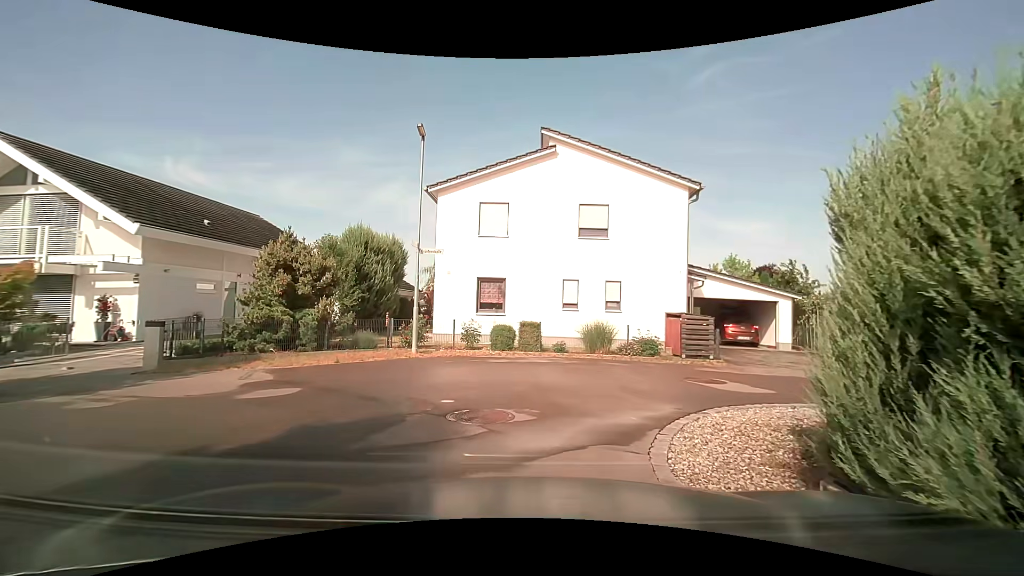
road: residential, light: Day
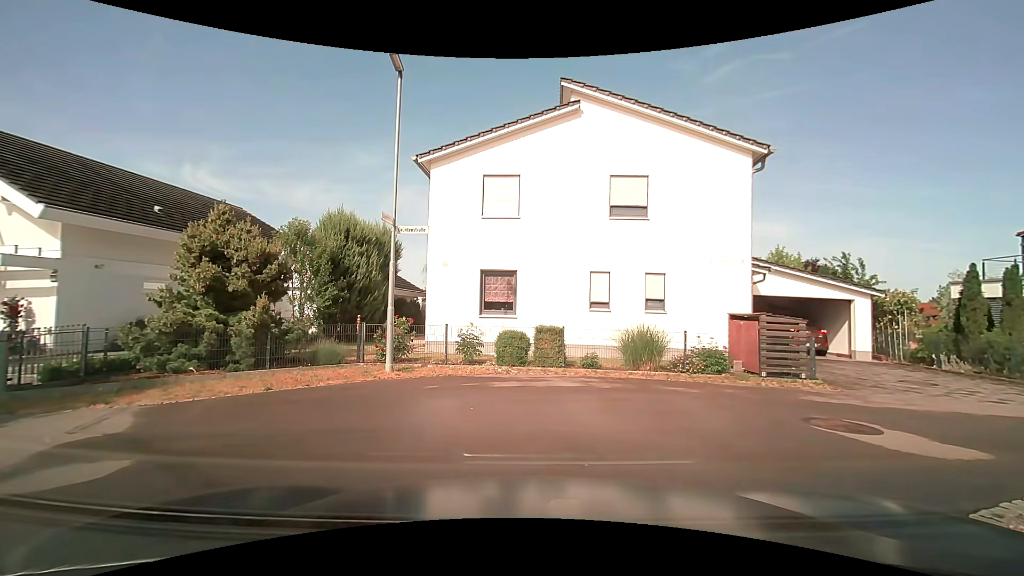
(0.0, +3.8) m; -1°
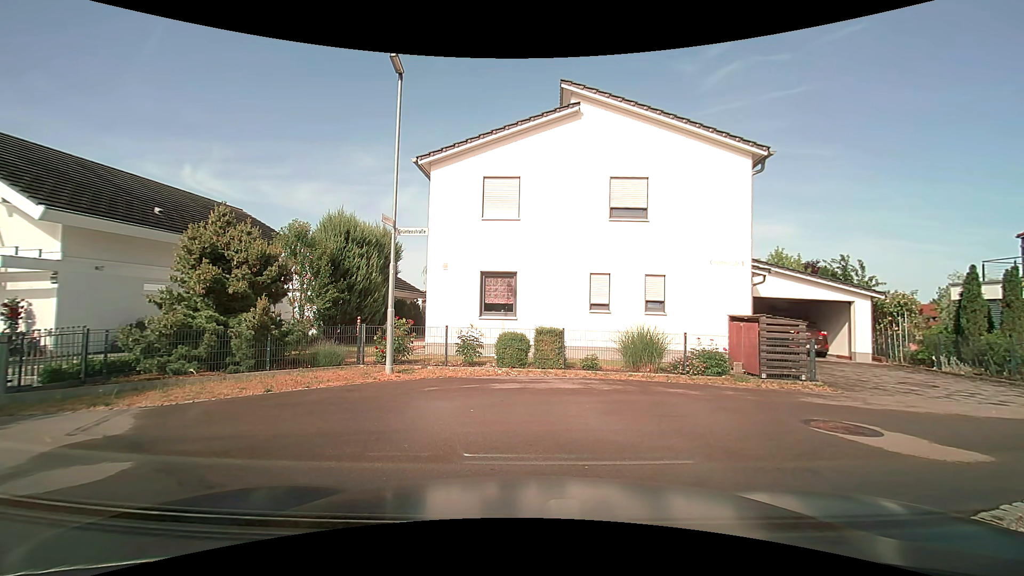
(0.0, +0.1) m; 0°
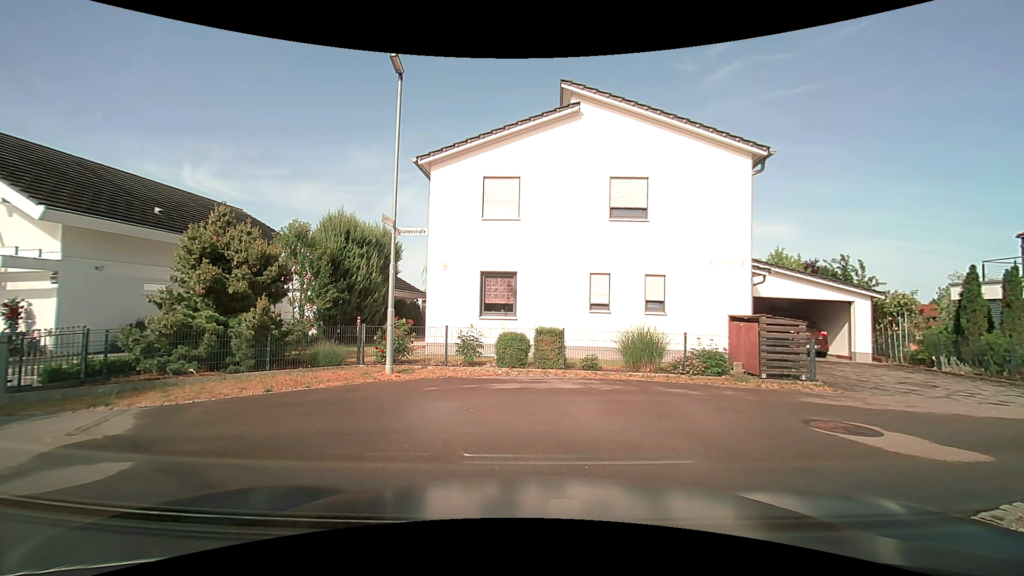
(0.0, 0.0) m; 0°
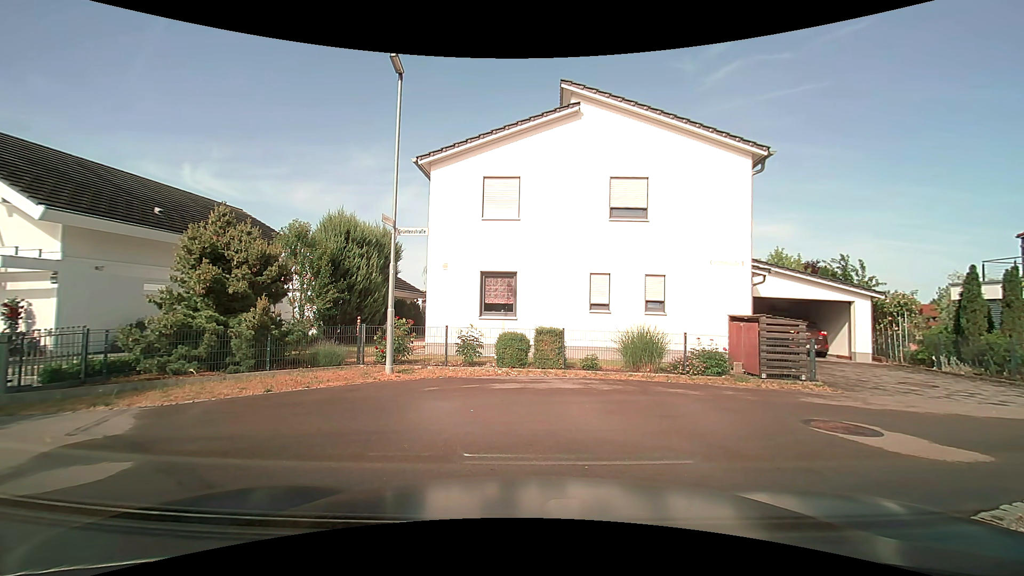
(0.0, 0.0) m; 0°
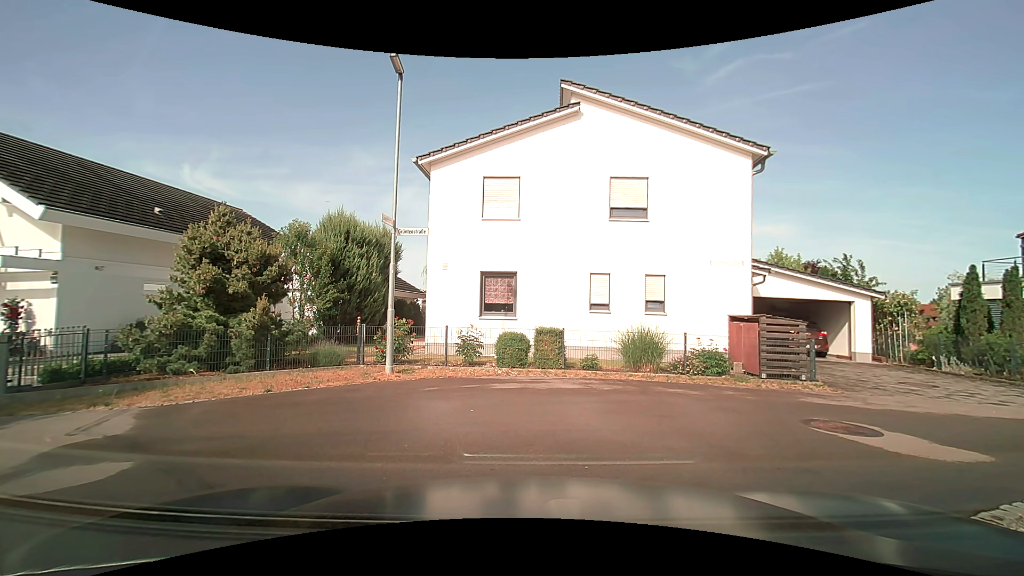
(0.0, 0.0) m; 0°
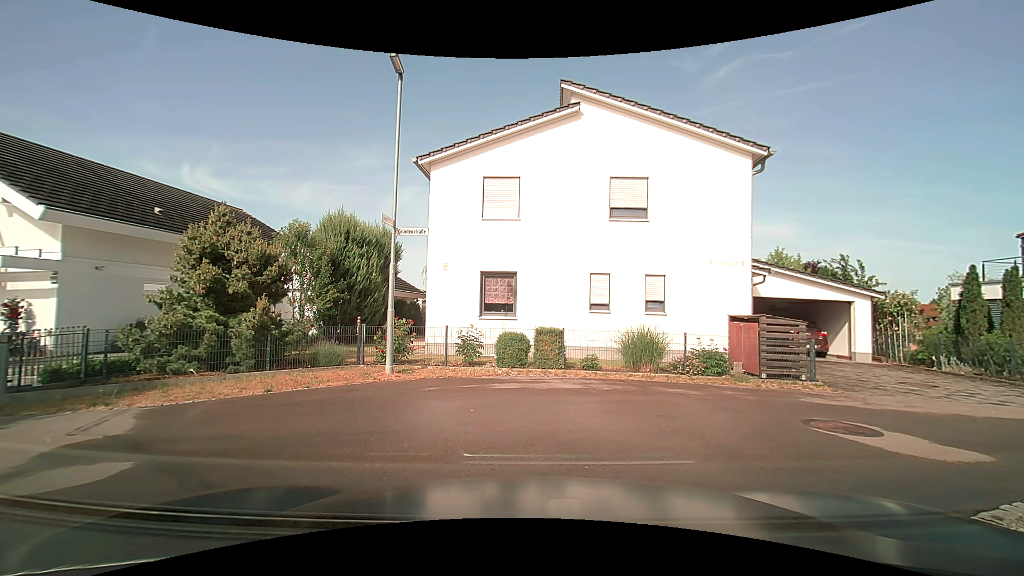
(0.0, 0.0) m; 0°
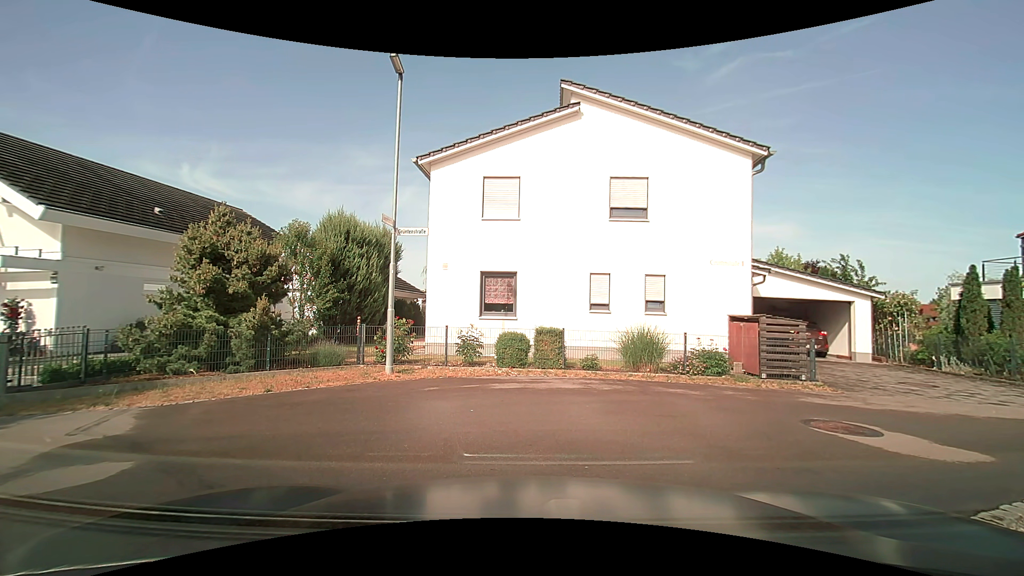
(0.0, 0.0) m; 0°
